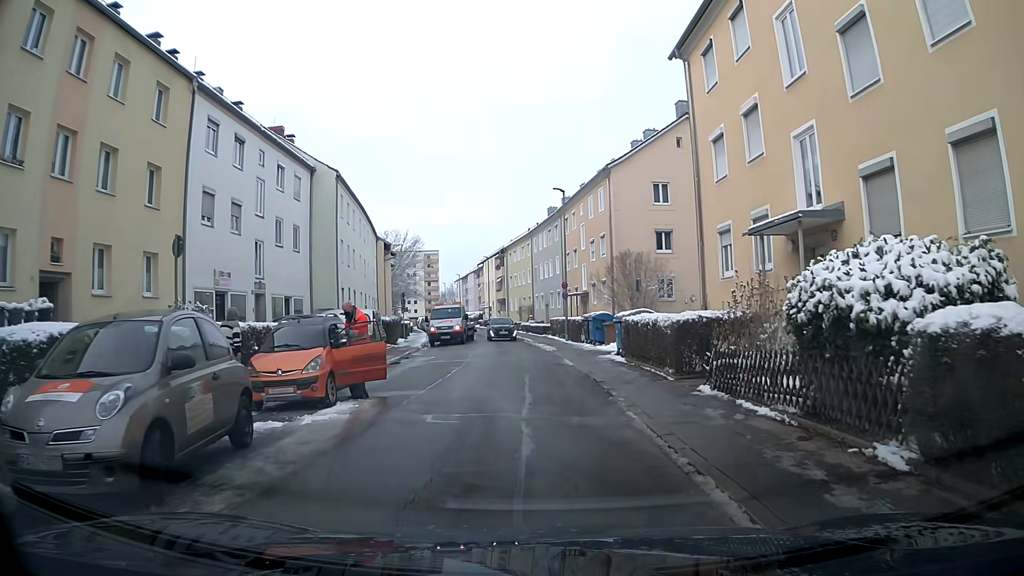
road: residential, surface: asphalt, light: Day
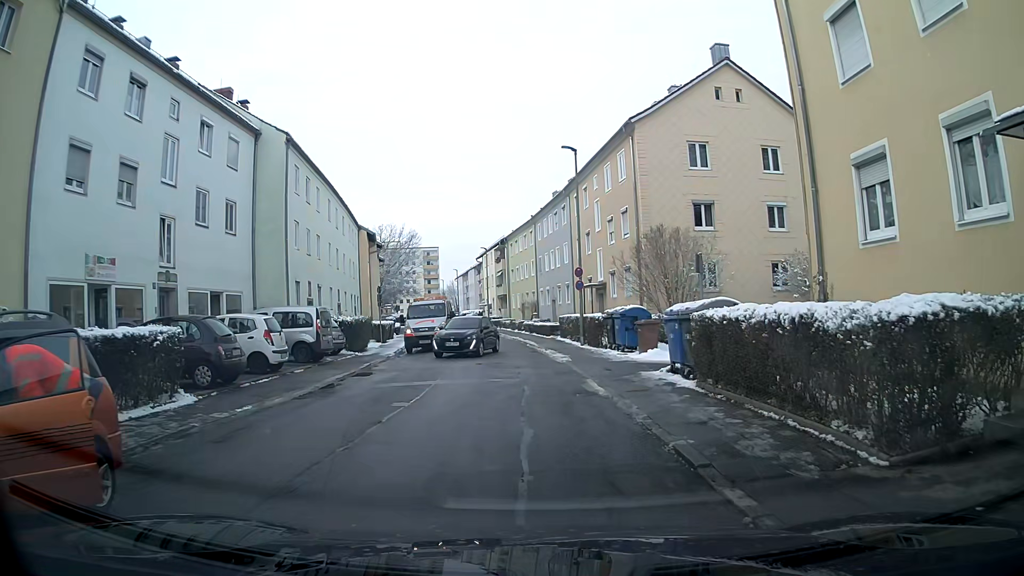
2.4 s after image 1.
(0.0, +8.3) m; +1°
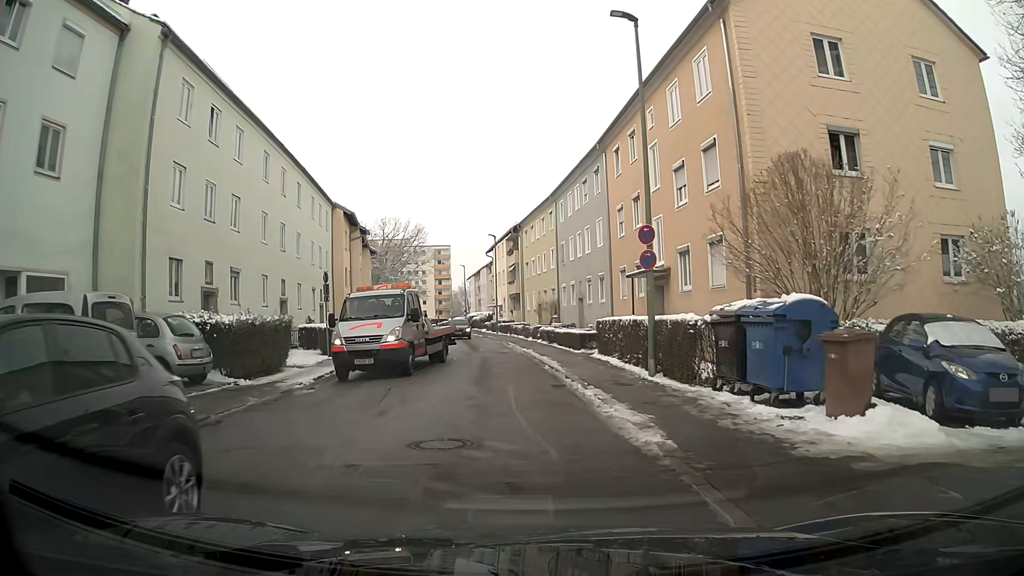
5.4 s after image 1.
(-0.2, +12.8) m; -1°
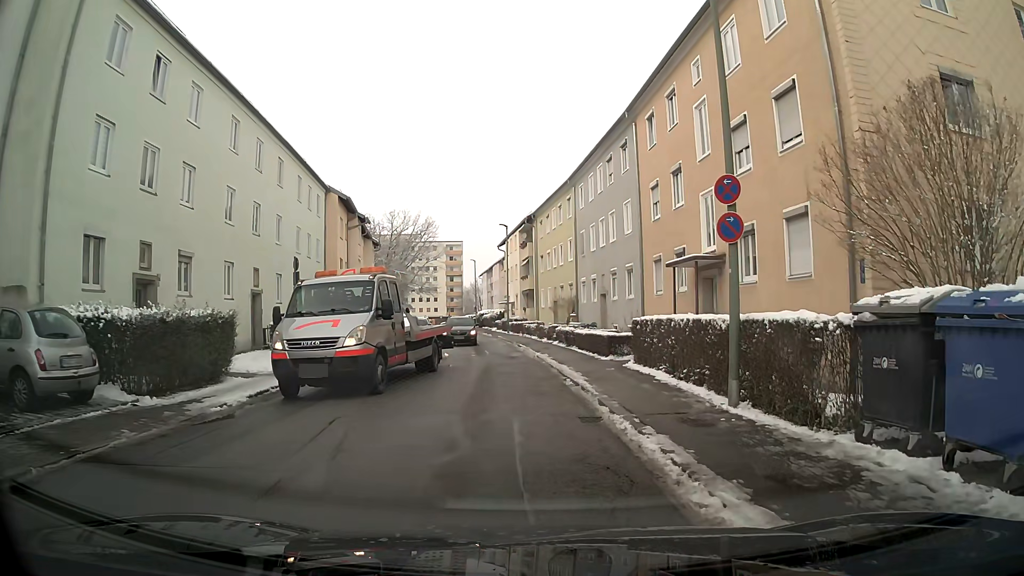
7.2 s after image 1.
(-0.1, +4.6) m; -3°
(0, +10) (-1, +20) (-2, +30) (-3, +40) (-4, +50) (-5, +60) (-6, +70) (-8, +80) (-10, +89) (-11, +99) m
